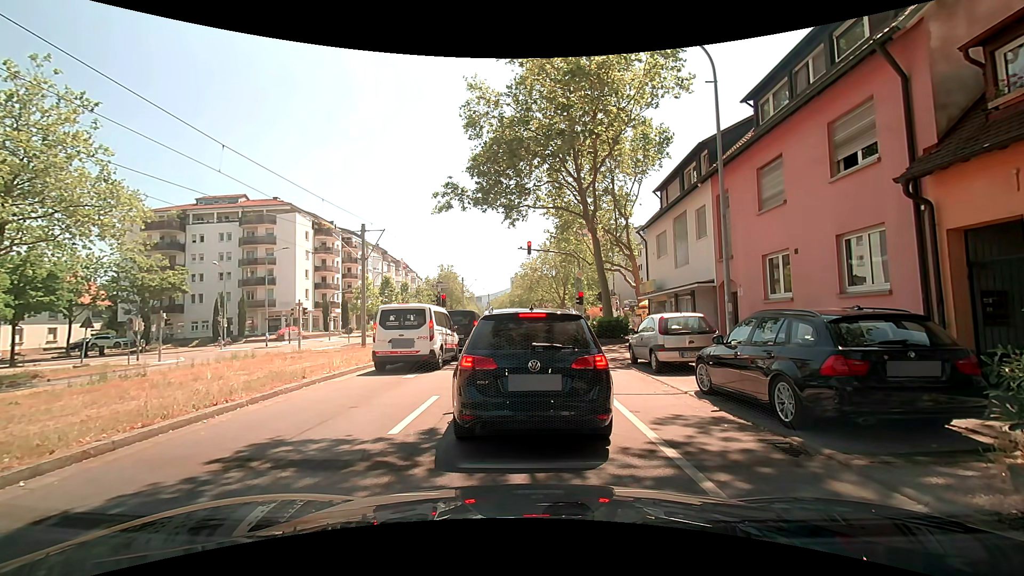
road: tertiary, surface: asphalt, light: Day
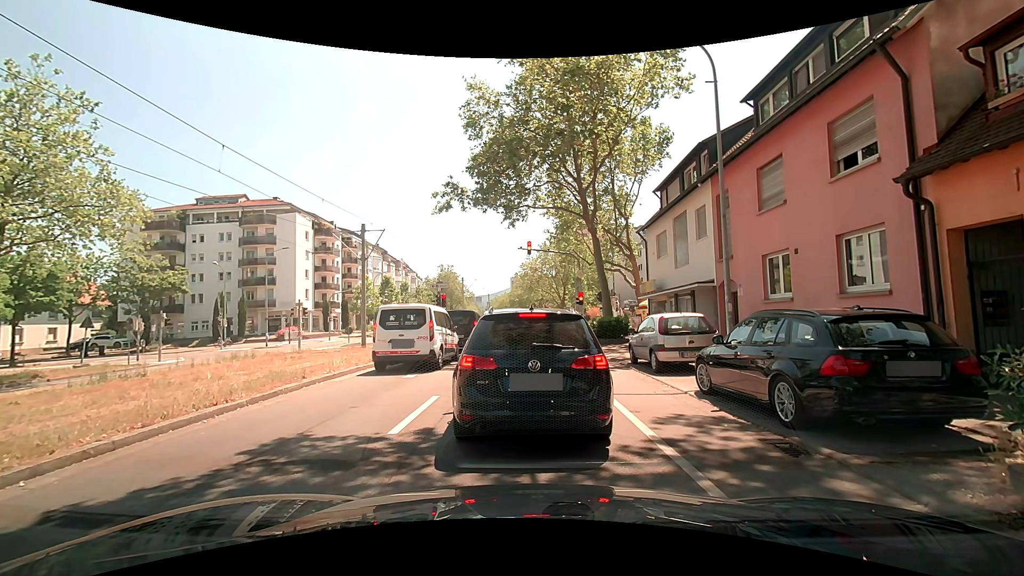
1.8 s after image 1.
(0.0, 0.0) m; 0°
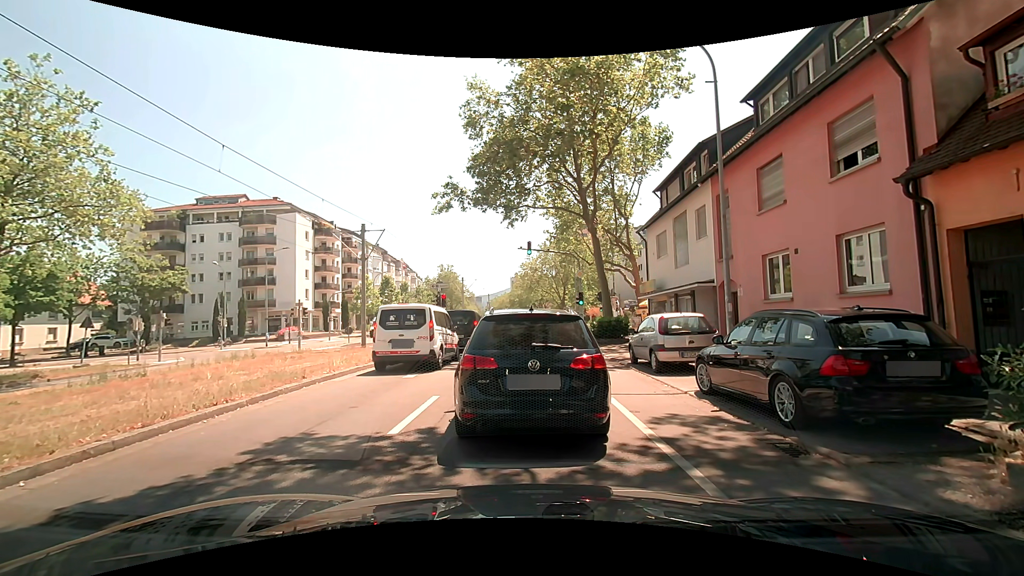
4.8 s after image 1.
(0.0, 0.0) m; 0°
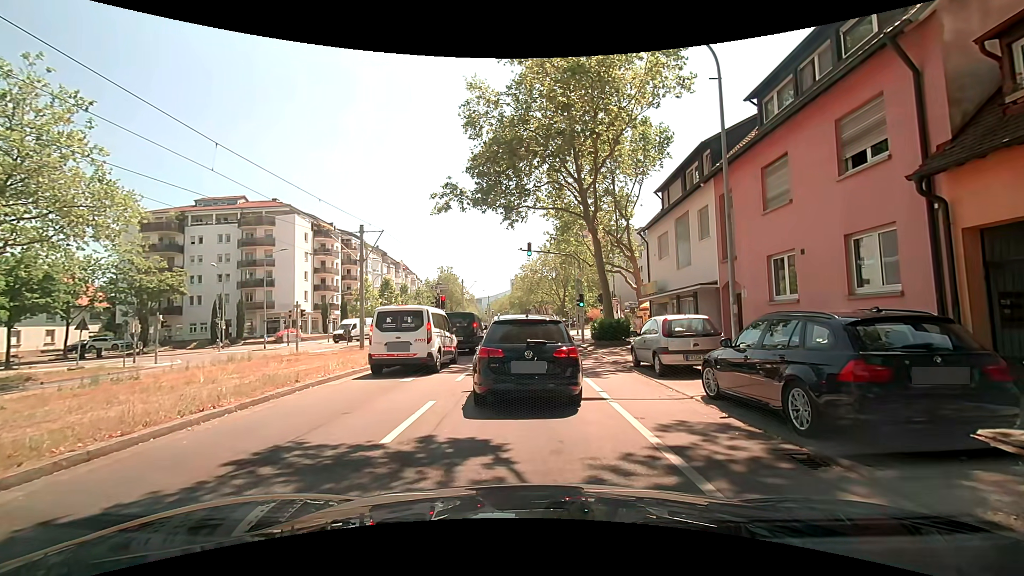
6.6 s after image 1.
(0.0, +0.3) m; 0°
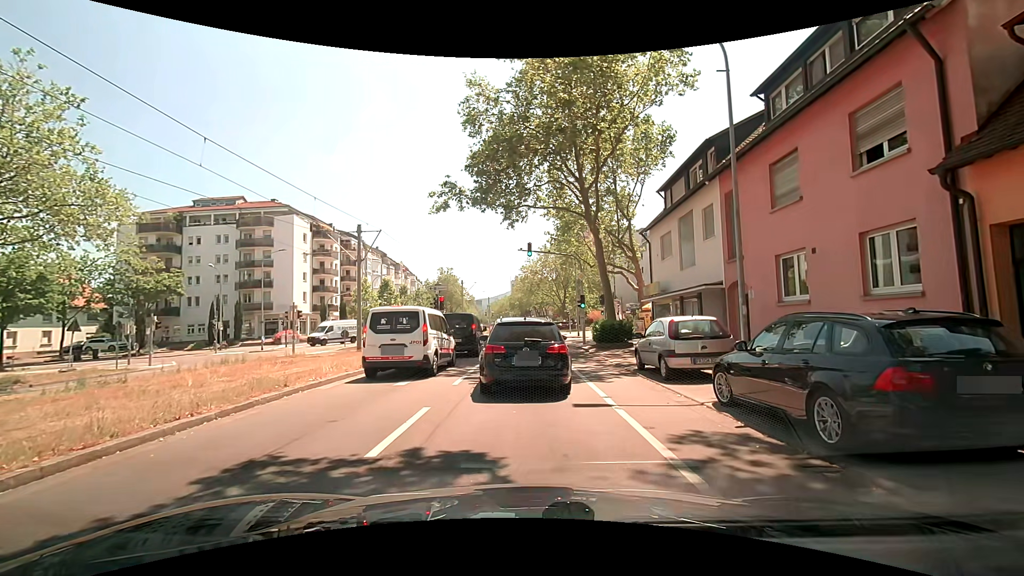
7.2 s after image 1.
(0.0, +0.5) m; 0°
